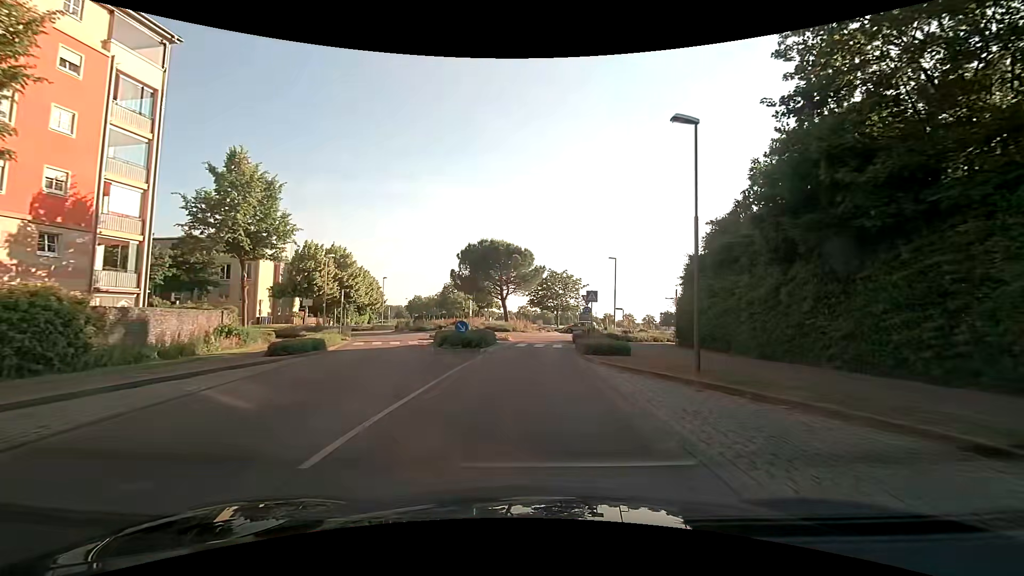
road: tertiary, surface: asphalt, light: Day
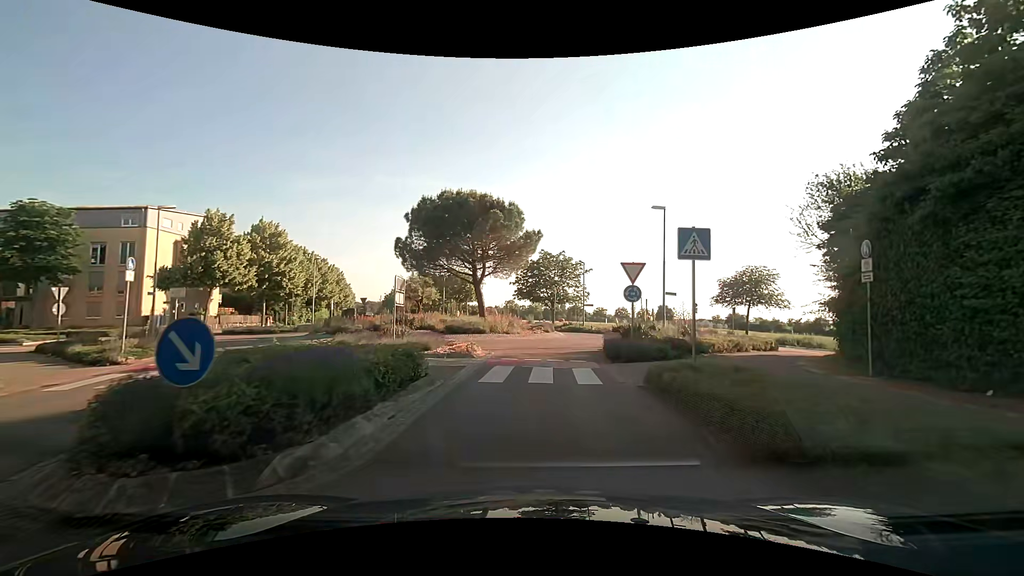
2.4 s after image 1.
(0.0, +16.6) m; +1°
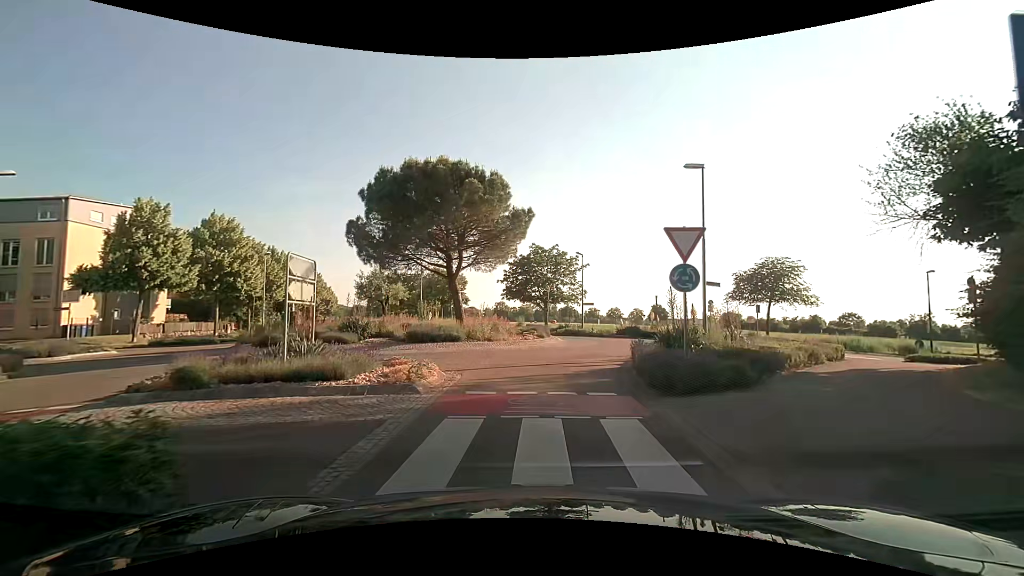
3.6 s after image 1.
(+0.2, +6.4) m; +2°
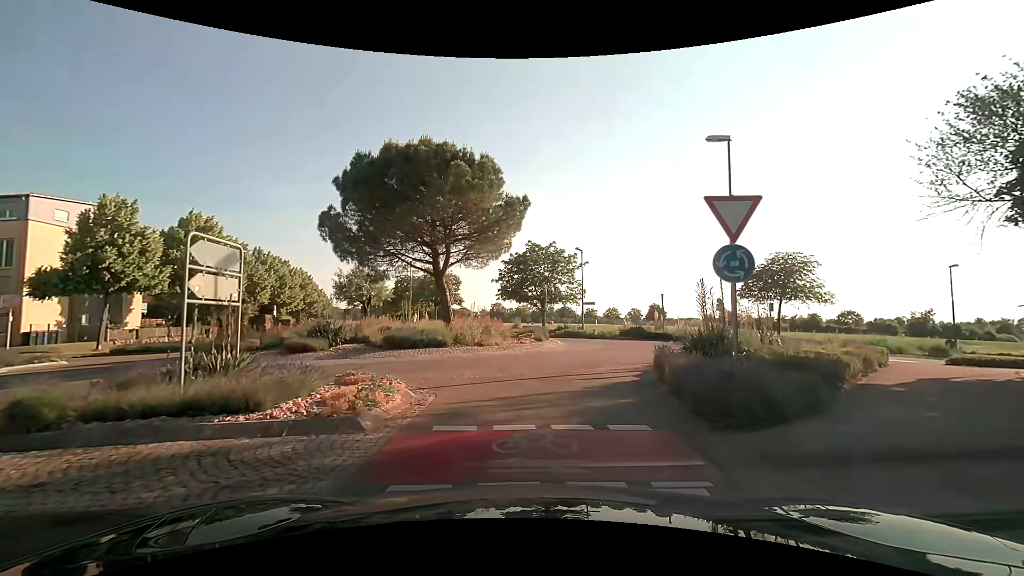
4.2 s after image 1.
(0.0, +2.6) m; -1°
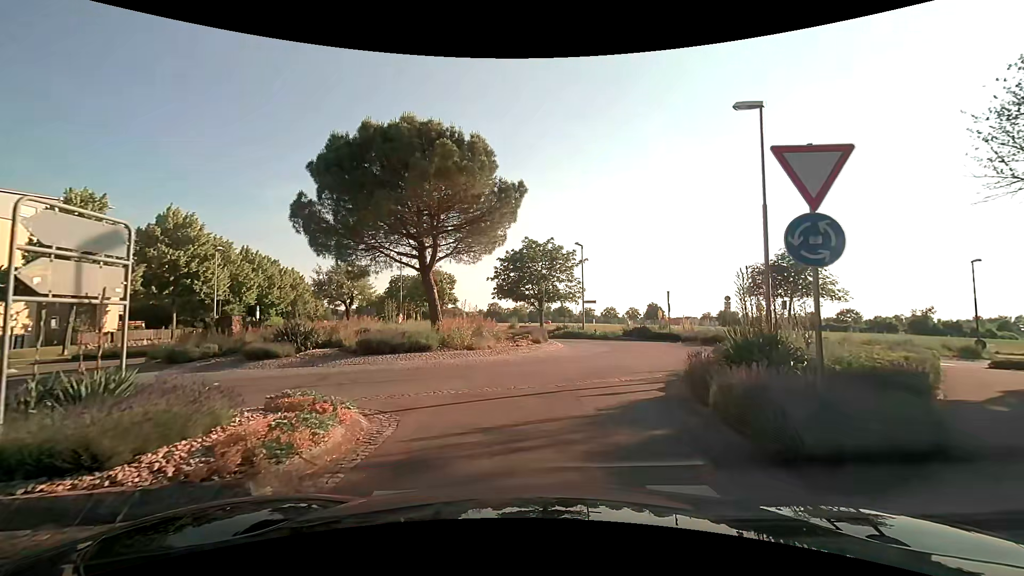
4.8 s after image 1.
(0.0, +2.2) m; +1°
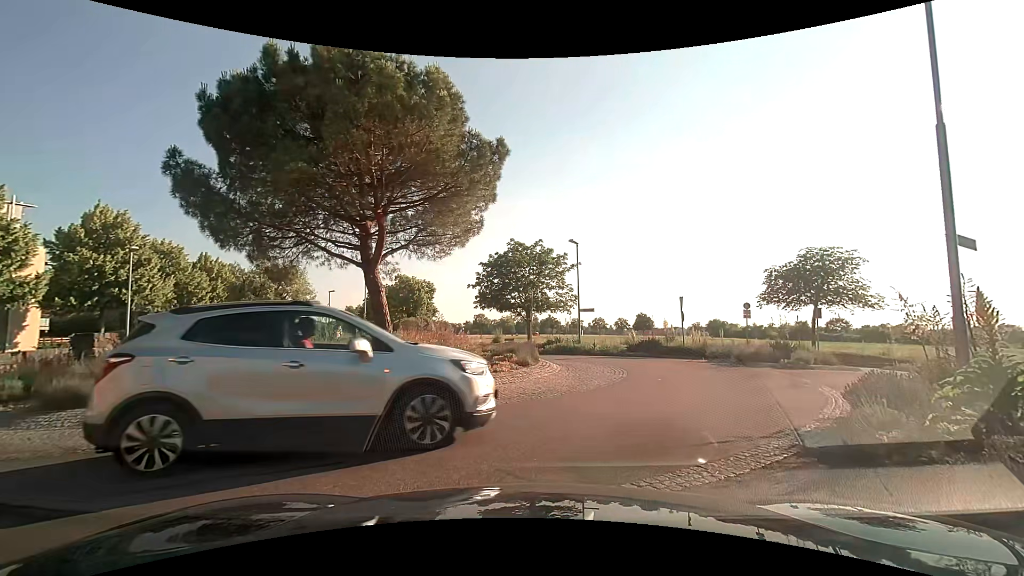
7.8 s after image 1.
(+0.1, +5.4) m; +1°
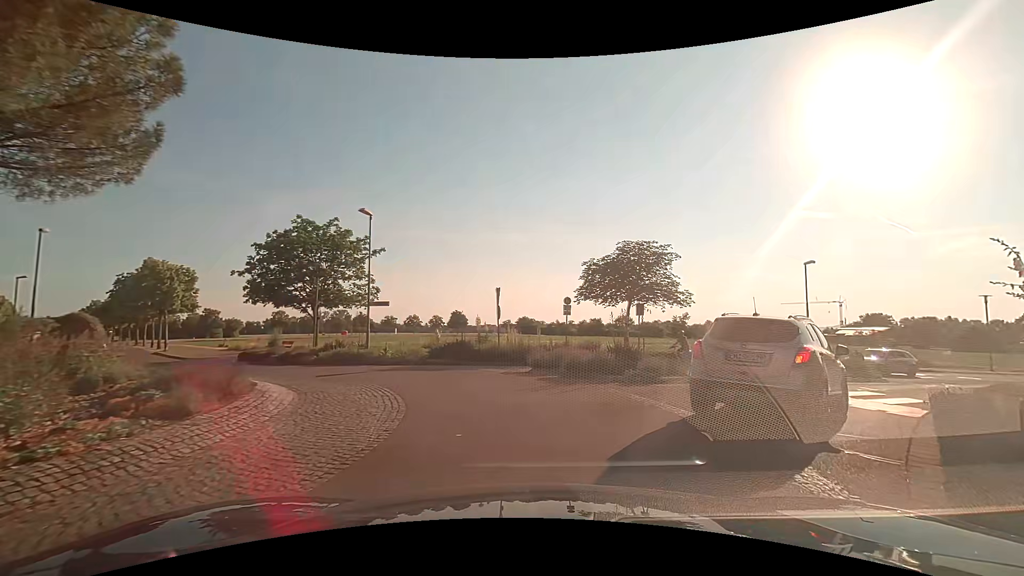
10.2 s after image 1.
(+1.3, +7.1) m; +22°
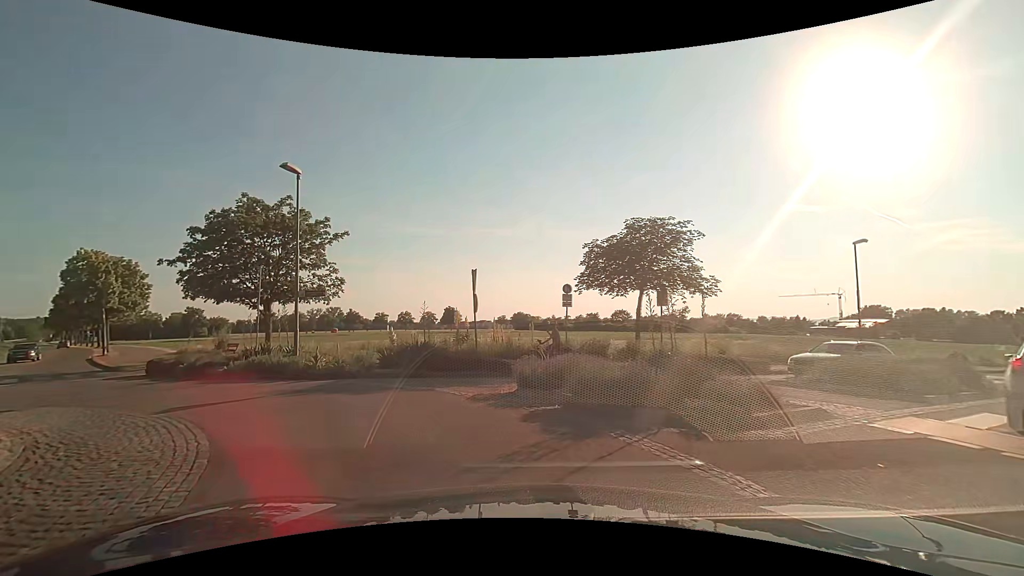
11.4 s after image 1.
(+0.1, +5.9) m; 0°
(-3, +9) (-11, +15) (-19, +21) (-27, +27) (-34, +35) (-41, +42) (-47, +49) (-54, +57) (-61, +64) (-68, +71) m
